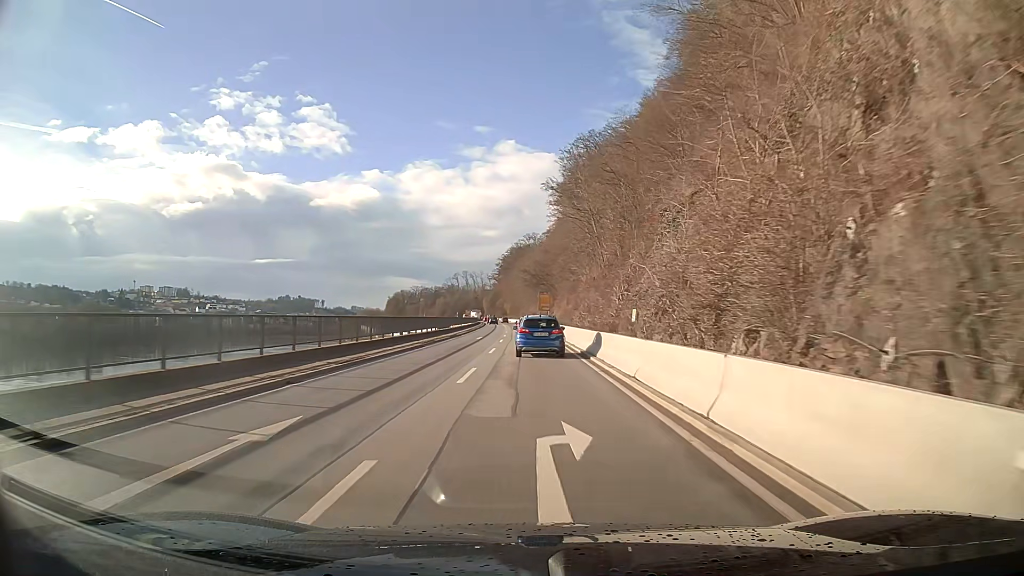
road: primary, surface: asphalt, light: Day
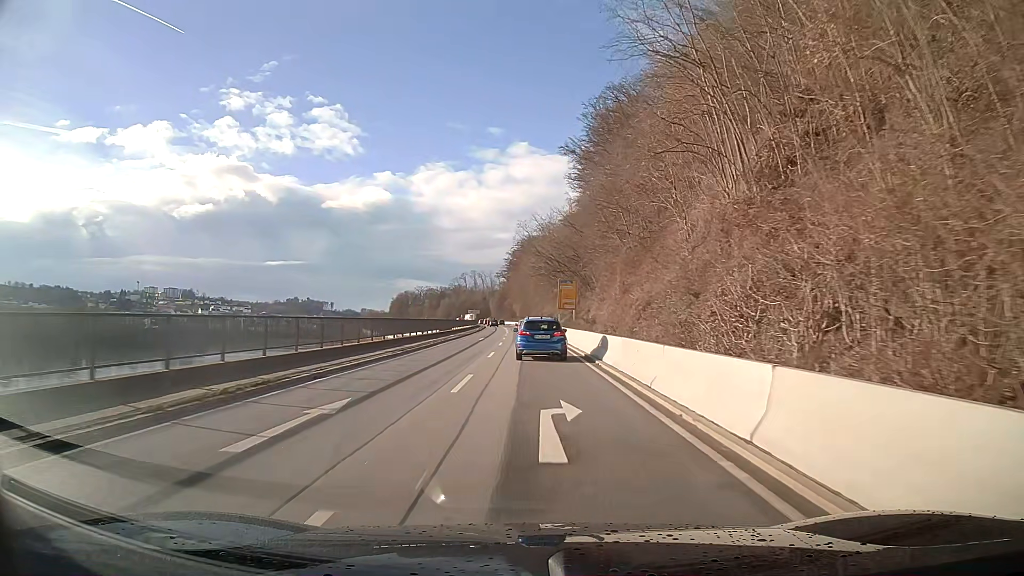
(-0.5, +37.8) m; -1°
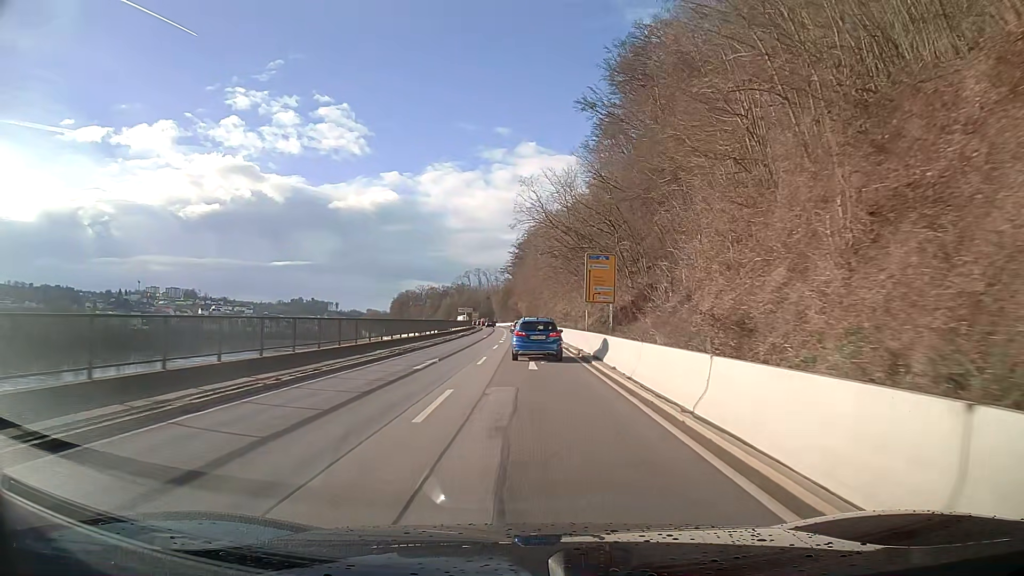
(-0.2, +27.8) m; -1°
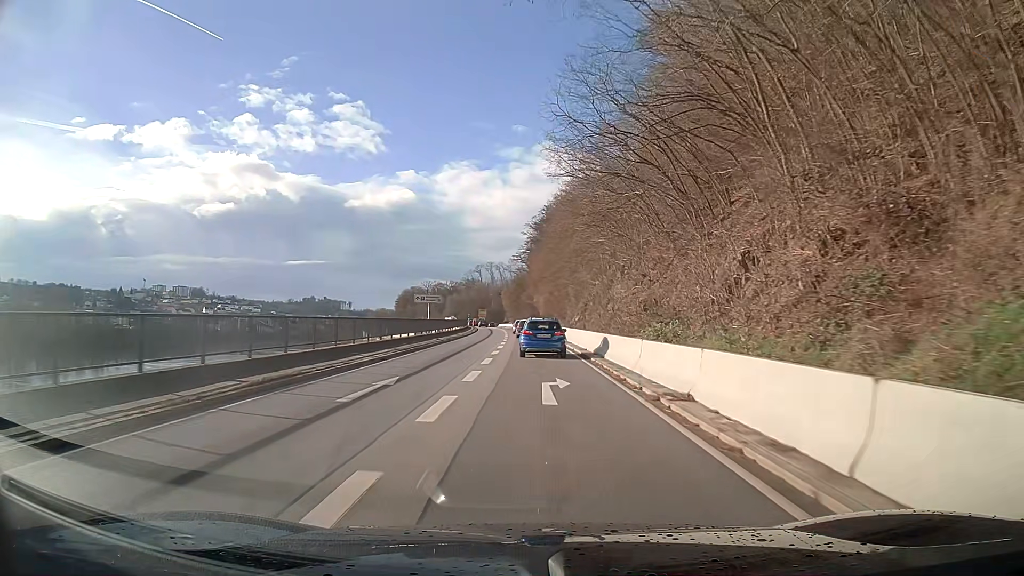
(-0.6, +46.5) m; -1°
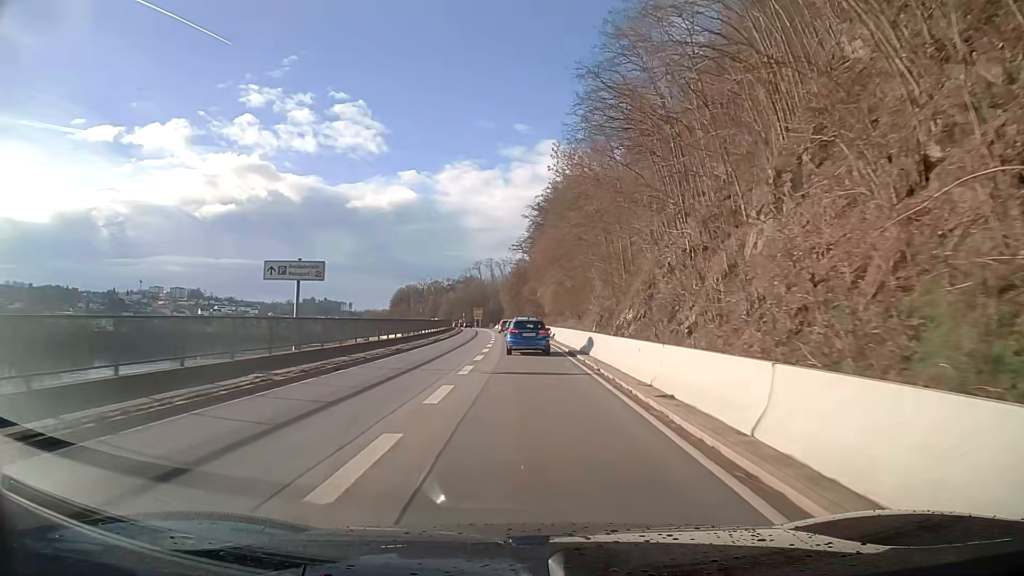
(-0.1, +28.5) m; -1°
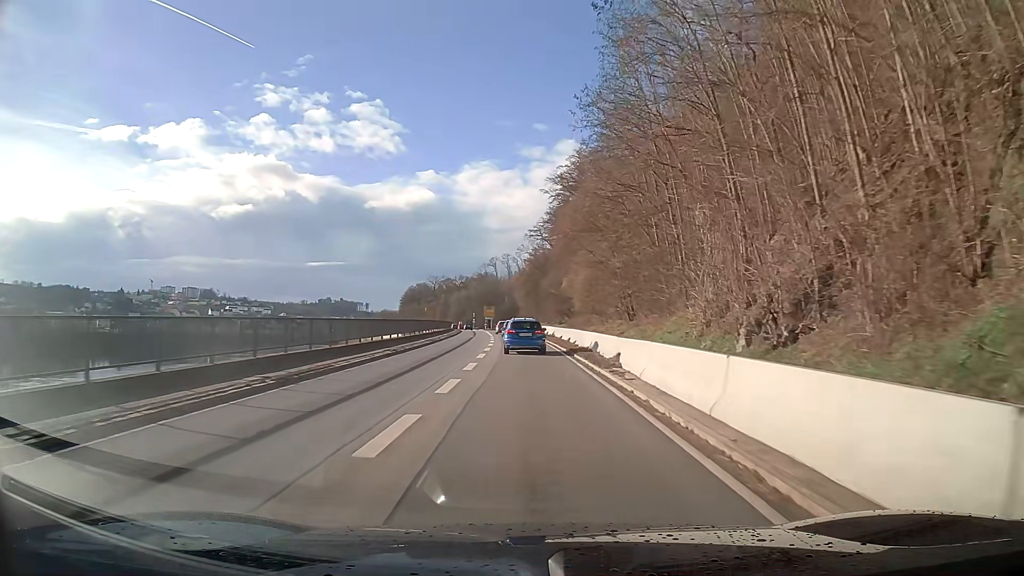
(-0.4, +28.1) m; -2°
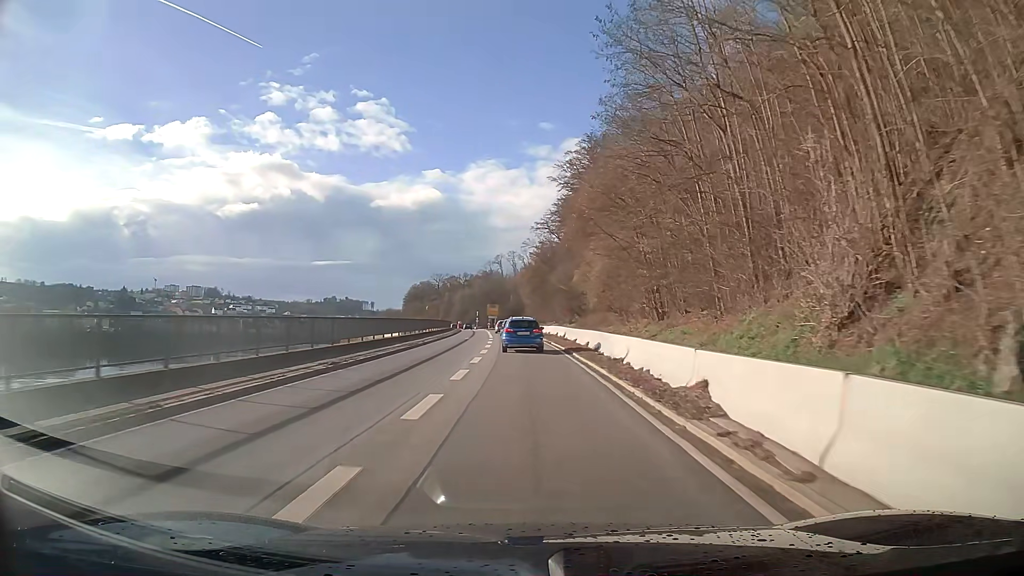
(0.0, +9.5) m; -1°
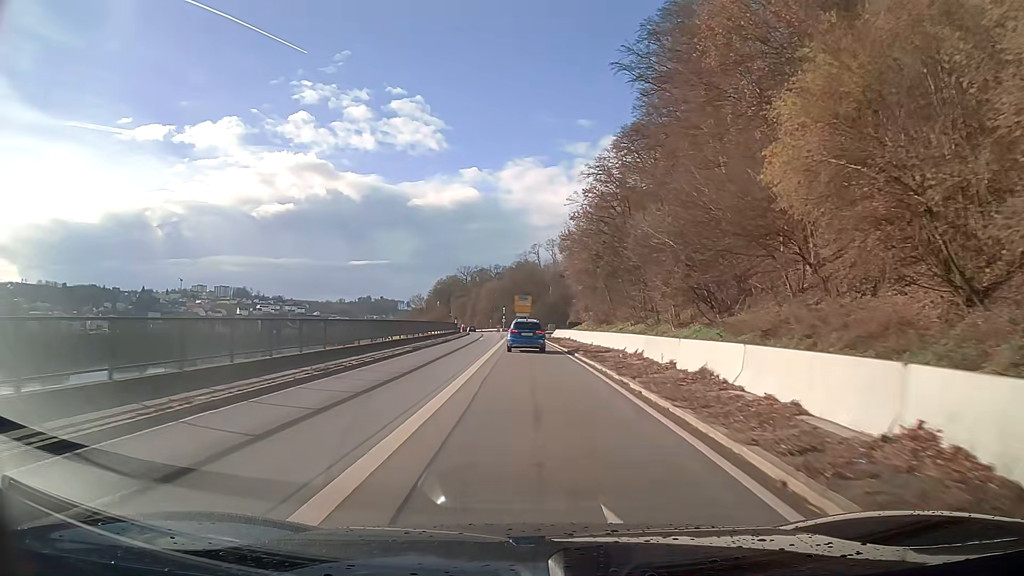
(-1.4, +47.5) m; -3°
